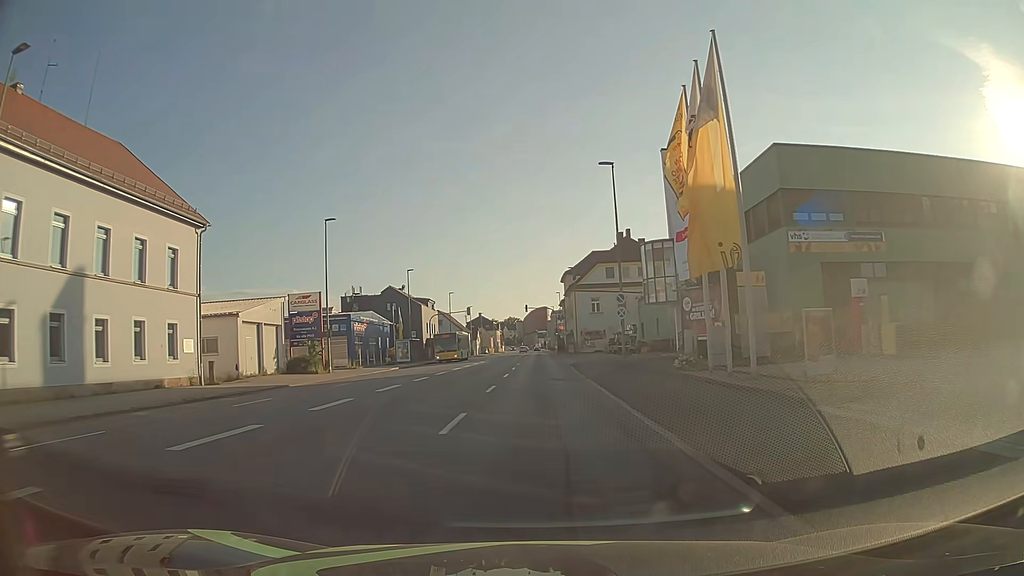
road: tertiary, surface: asphalt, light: Day
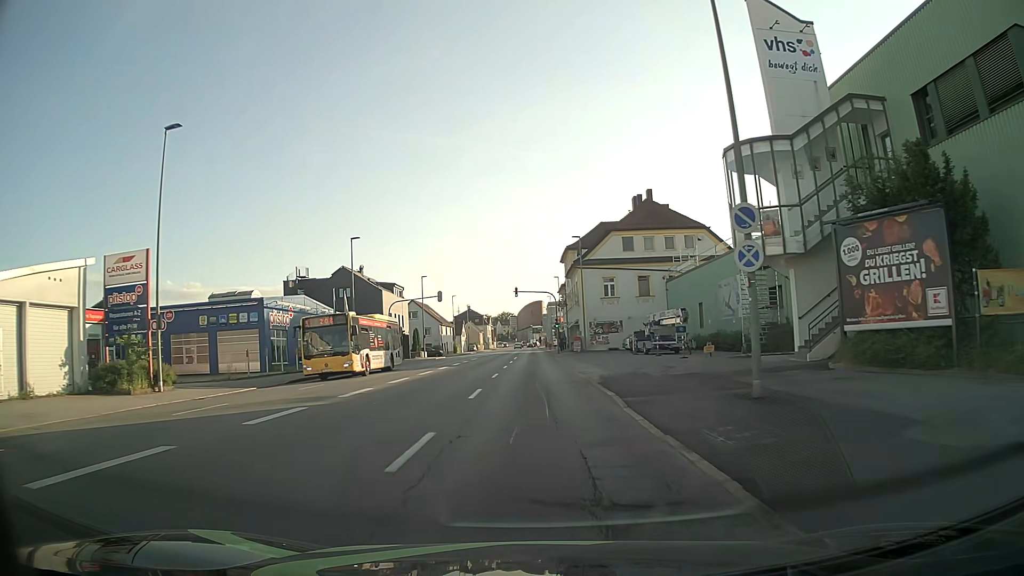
(0.0, +21.1) m; 0°
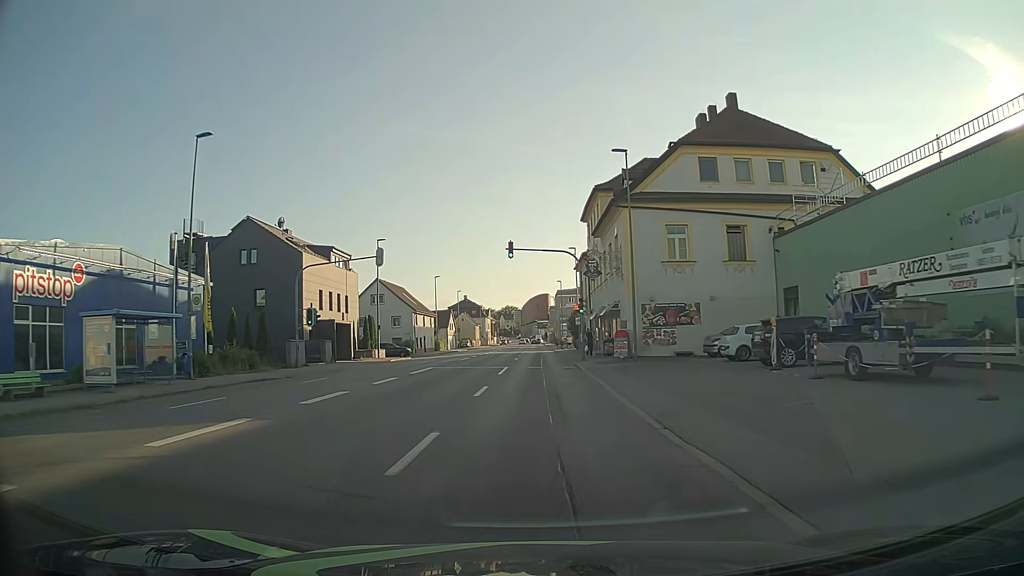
(-0.3, +27.4) m; -1°
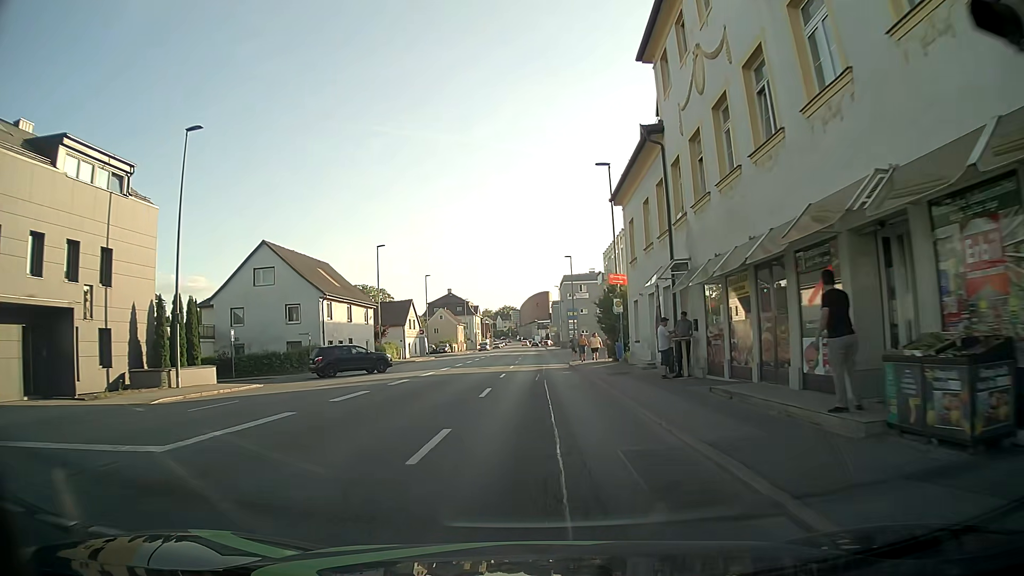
(+0.1, +34.1) m; 0°
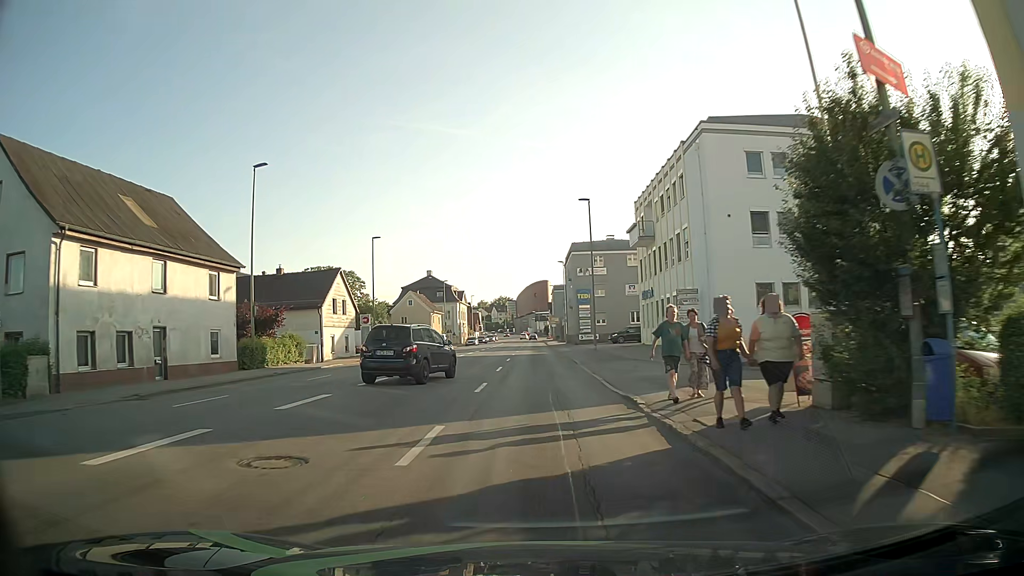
(+0.3, +27.5) m; +1°
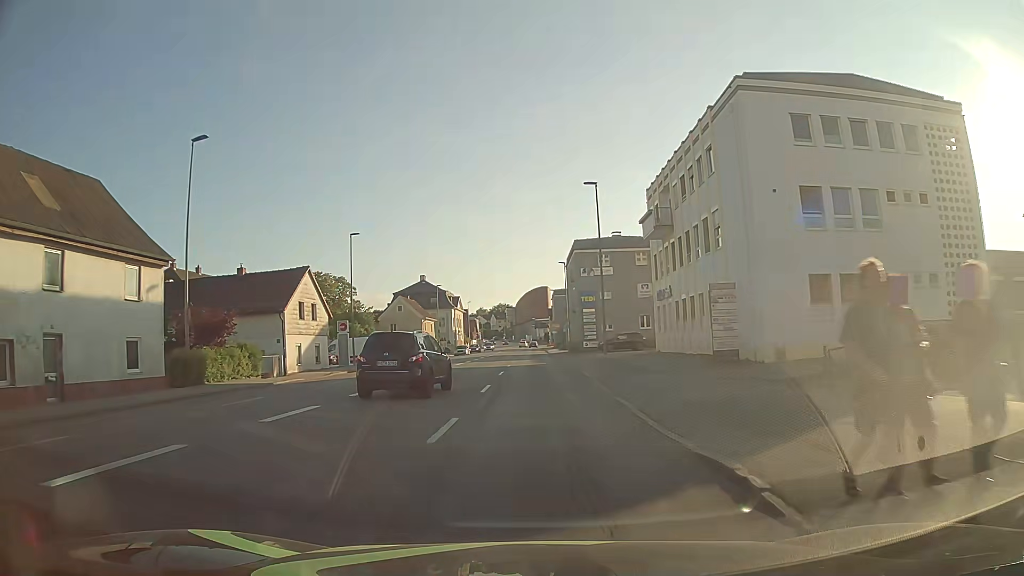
(0.0, +6.8) m; 0°
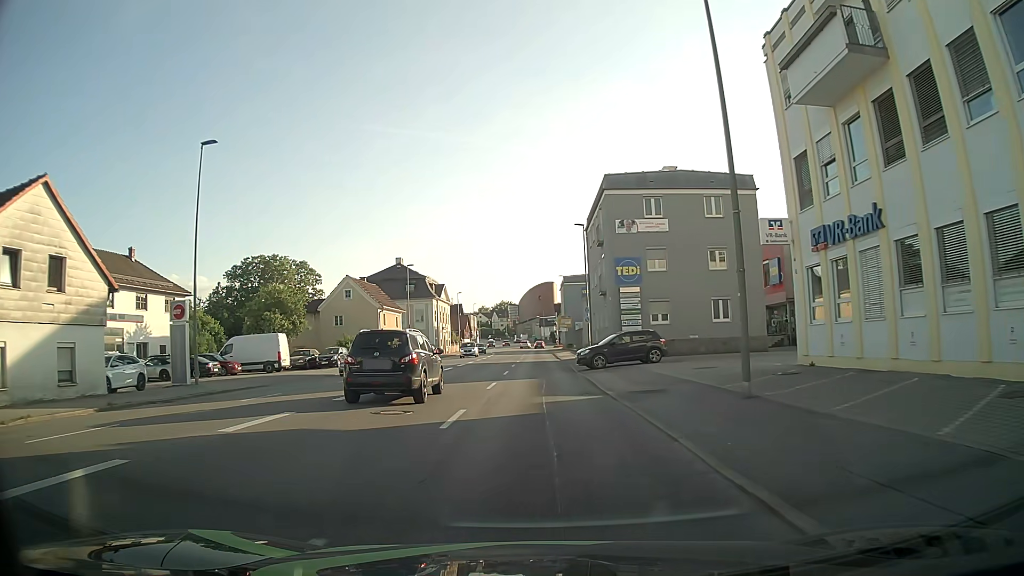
(-0.1, +25.6) m; -1°
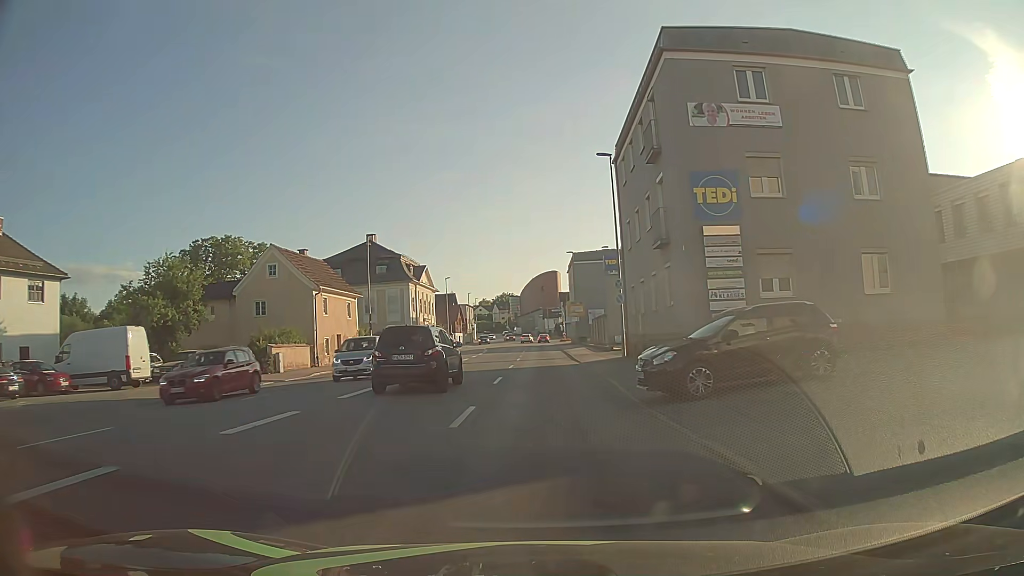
(0.0, +18.5) m; 0°
(0, +10) (0, +20) (0, +30) (0, +40) (0, +50) (0, +60) (0, +70) (0, +80) (0, +90) (0, +100) m
